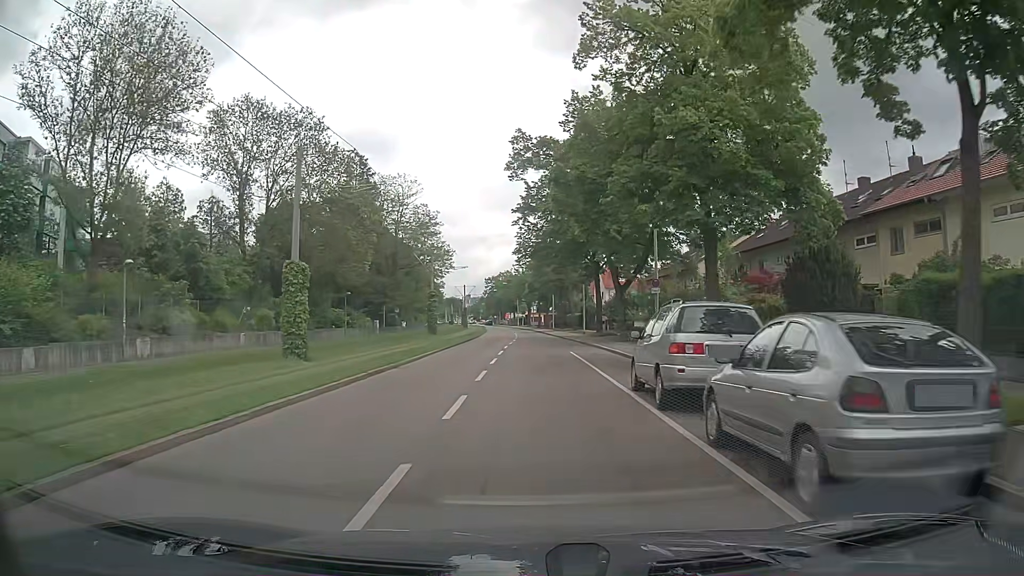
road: tertiary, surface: asphalt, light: Day
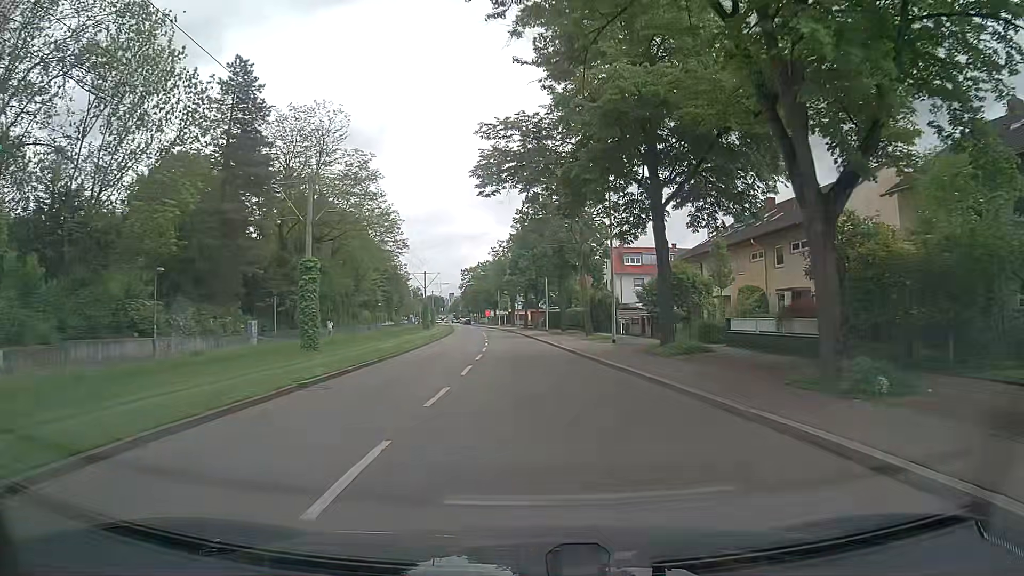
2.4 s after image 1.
(+0.2, +28.8) m; +1°
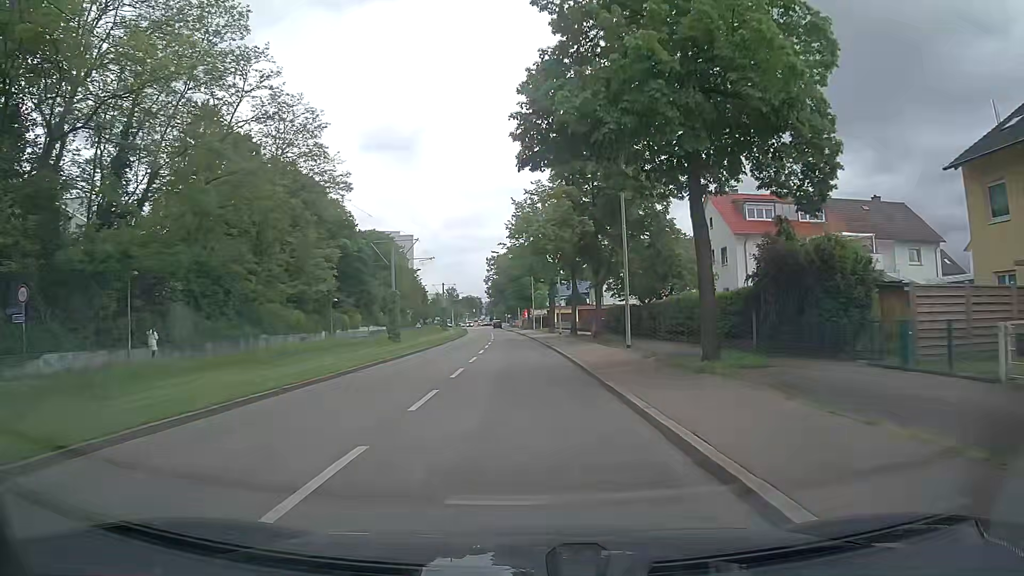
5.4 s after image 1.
(-0.4, +36.4) m; -3°
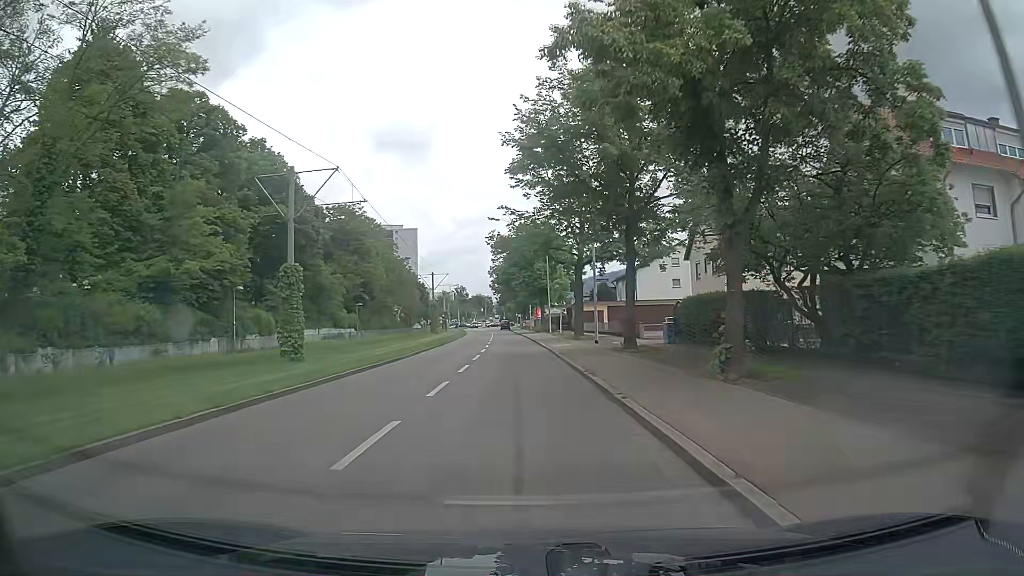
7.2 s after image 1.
(-0.2, +22.0) m; -1°
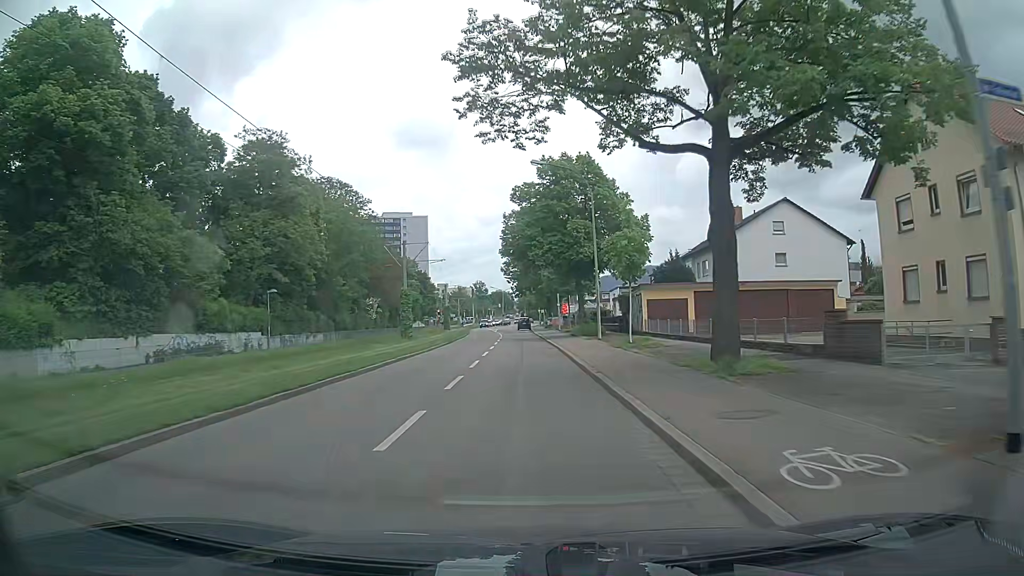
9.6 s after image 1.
(-0.7, +29.2) m; -2°
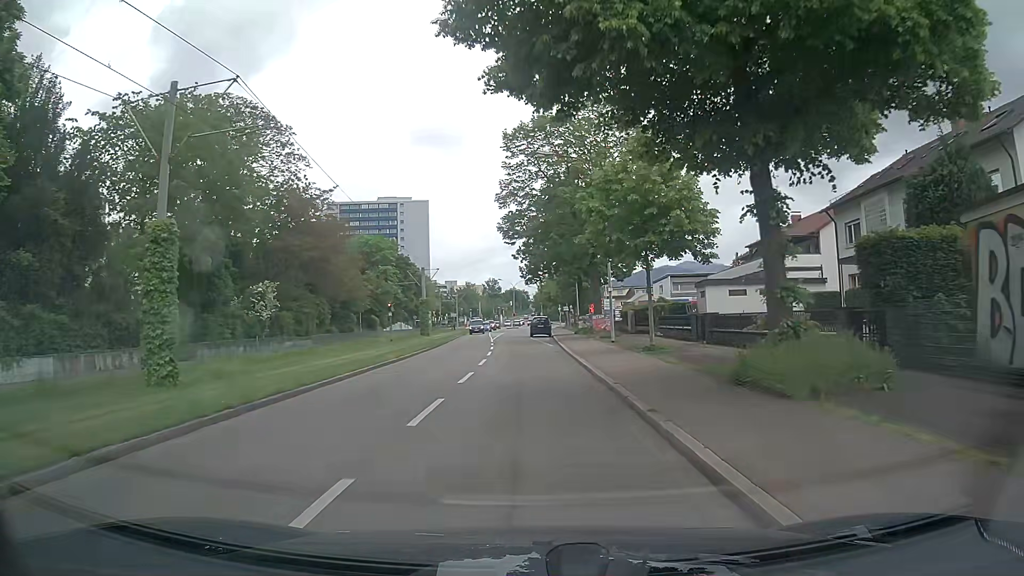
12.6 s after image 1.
(-0.3, +34.4) m; -2°
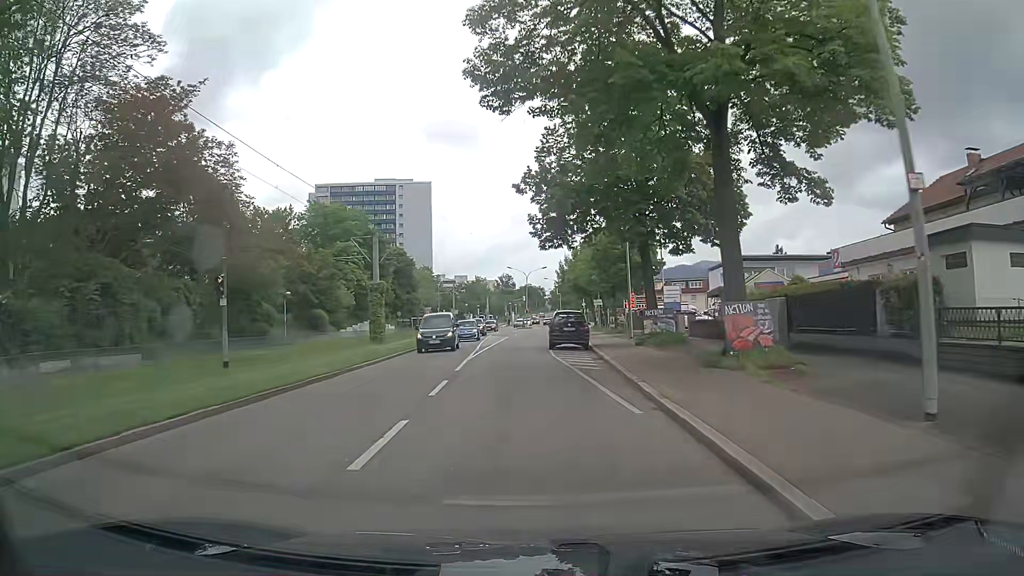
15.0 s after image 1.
(0.0, +26.7) m; -2°
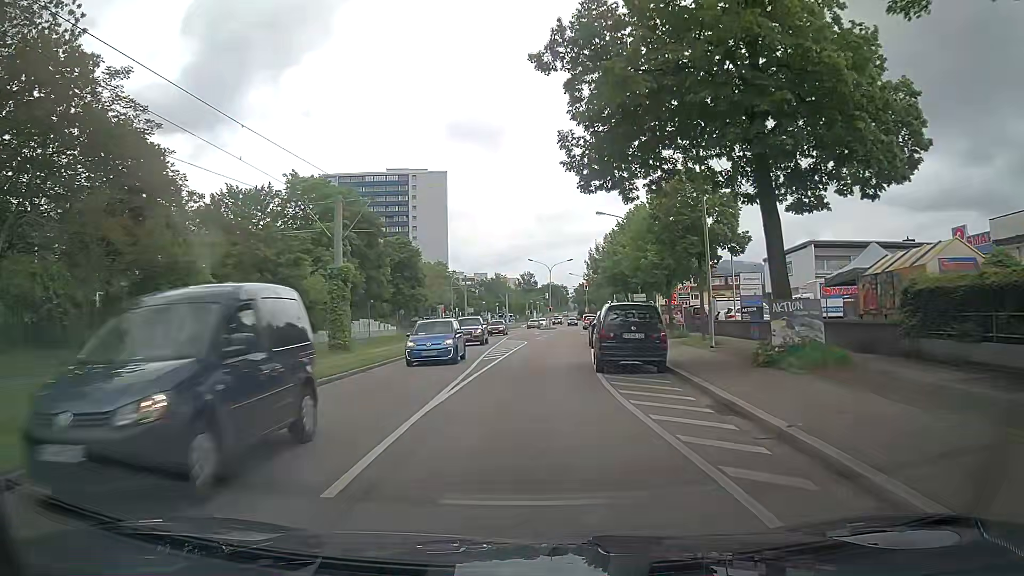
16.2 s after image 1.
(-0.1, +12.9) m; -2°
(0, +10) (0, +20) (+1, +30) (+2, +40) (+3, +50) (+4, +60) (+6, +70) (+7, +80) (+9, +89) (+10, +99) m
